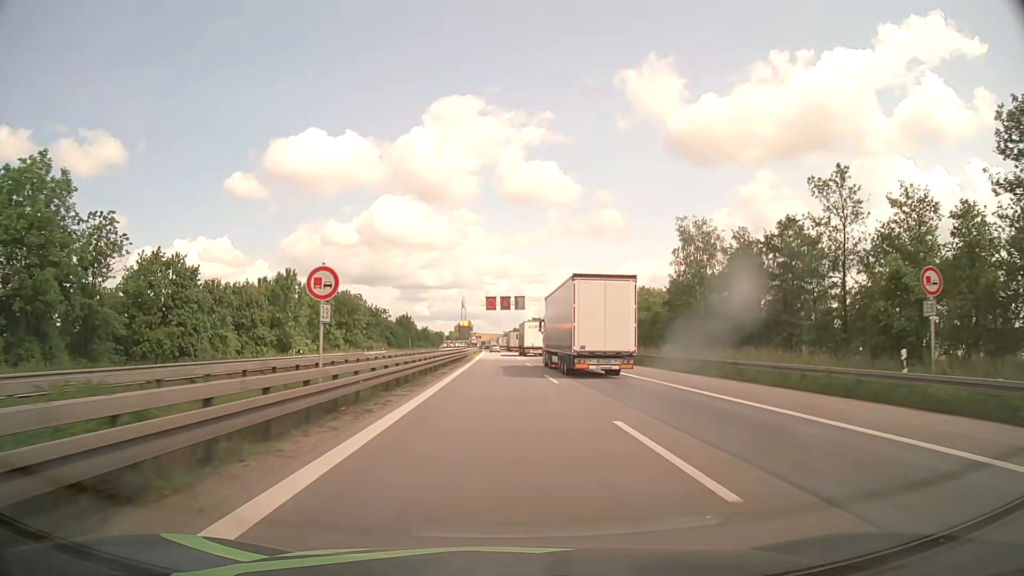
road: motorway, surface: asphalt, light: Day
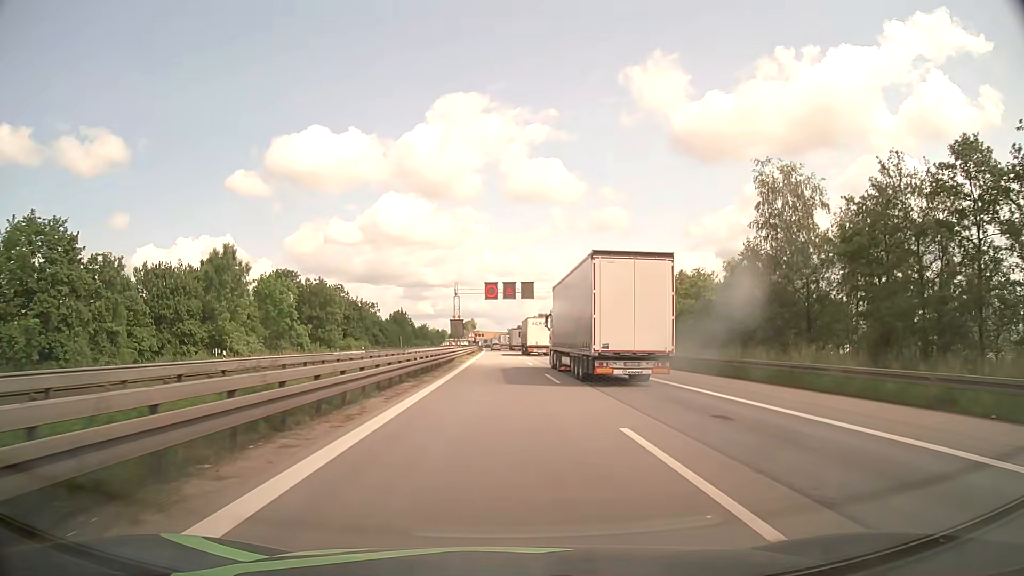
(0.0, +19.2) m; 0°
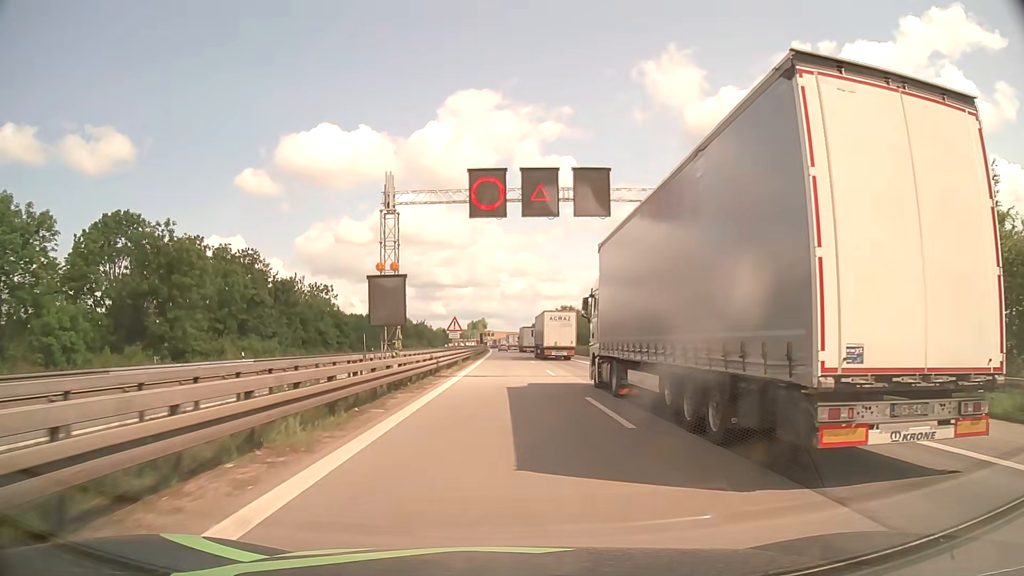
(-0.5, +48.1) m; -1°
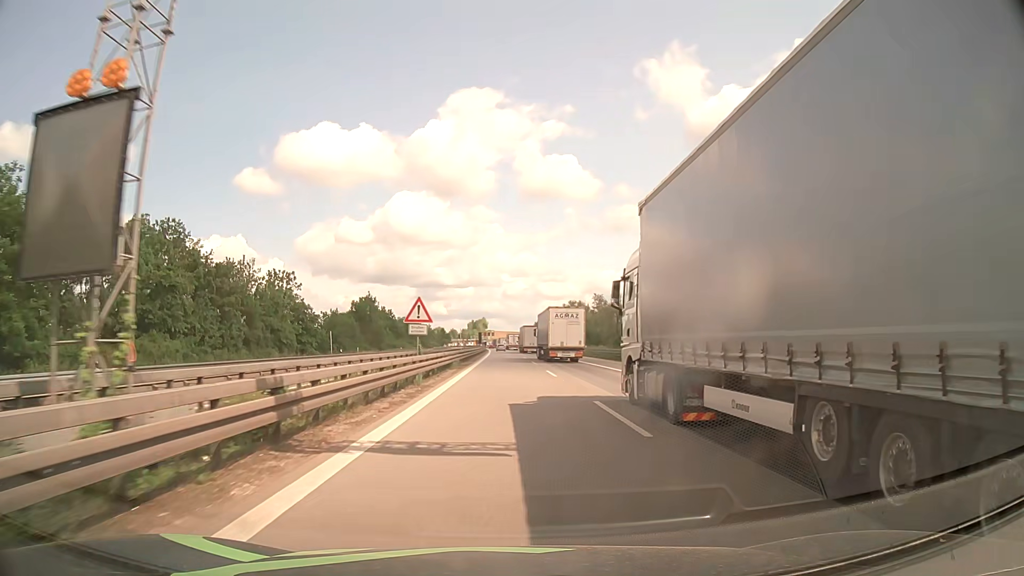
(0.0, +19.3) m; 0°
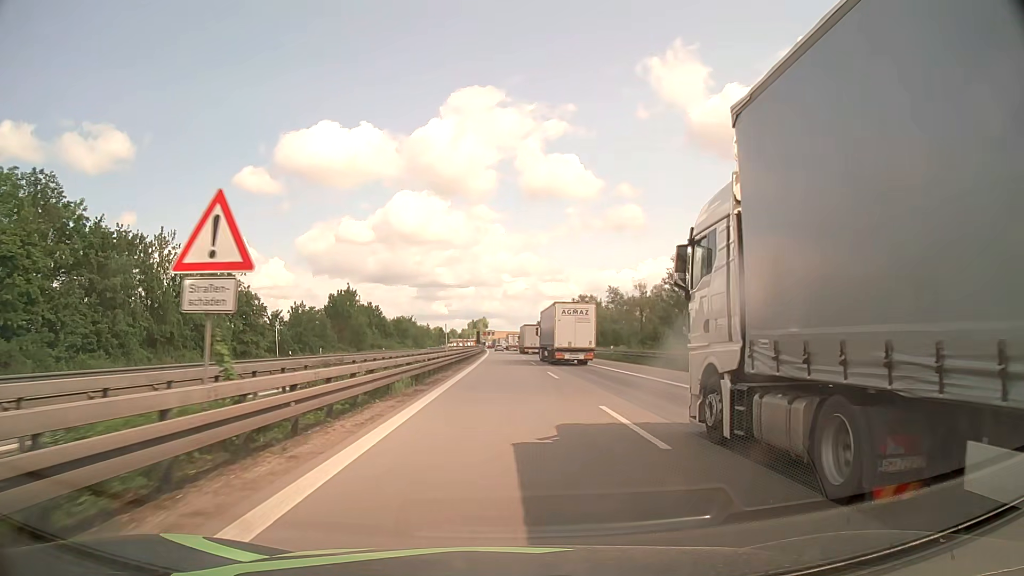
(0.0, +19.3) m; 0°
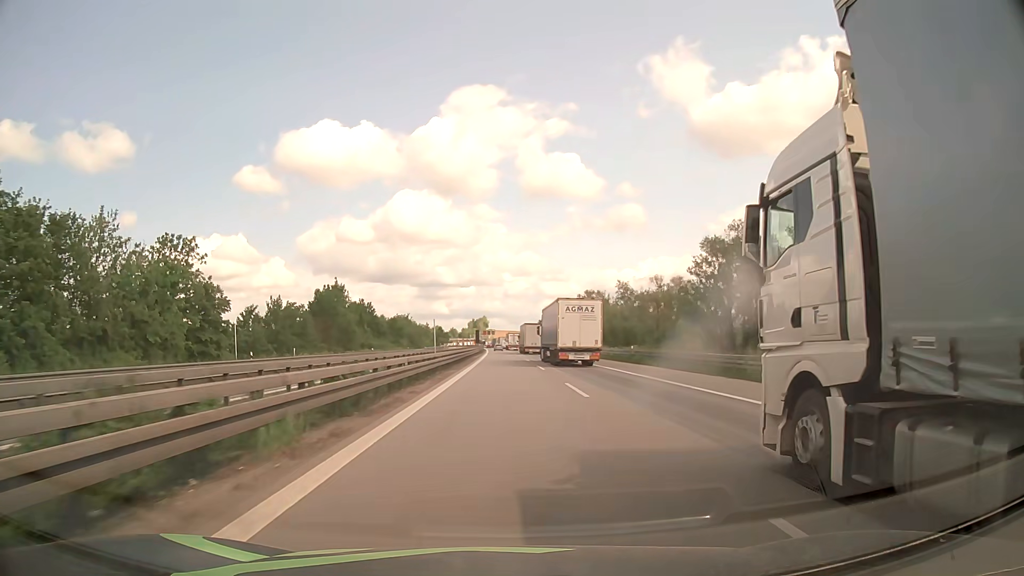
(0.0, +9.6) m; 0°
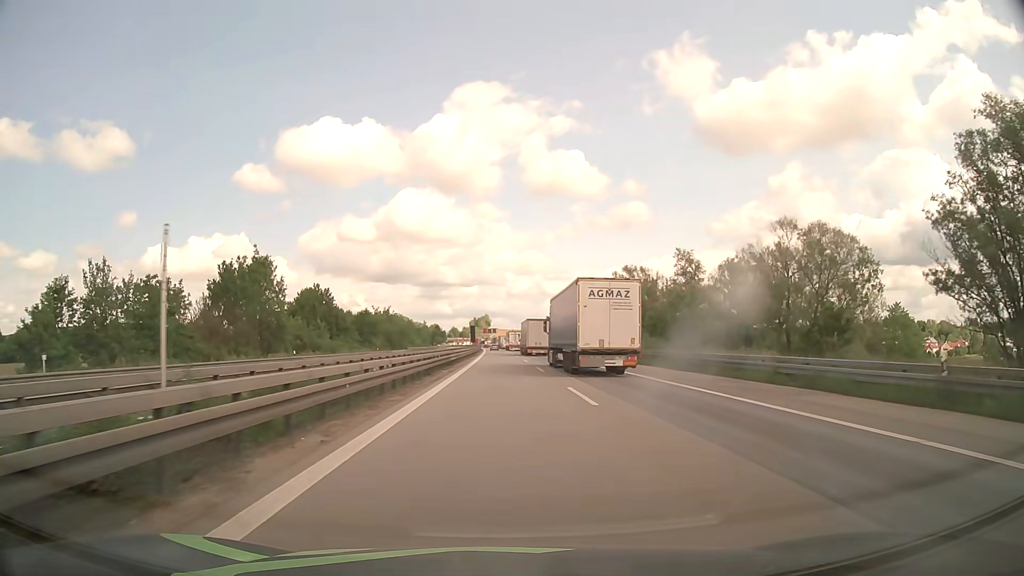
(0.0, +38.5) m; 0°
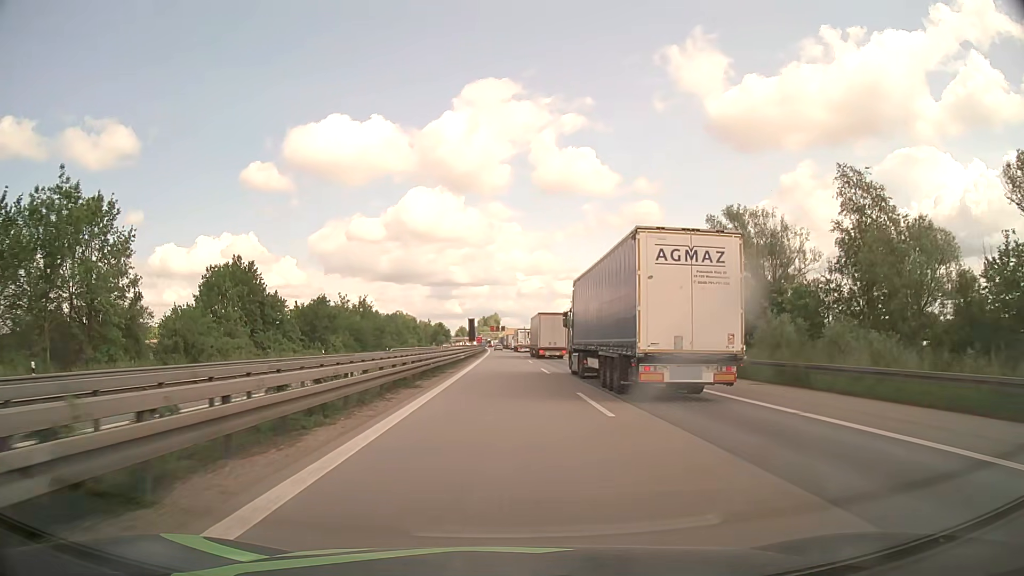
(-0.2, +38.5) m; -1°
(0, +10) (0, +20) (0, +30) (0, +40) (0, +50) (0, +60) (0, +70) (-1, +80) (-1, +90) (-1, +100) m
